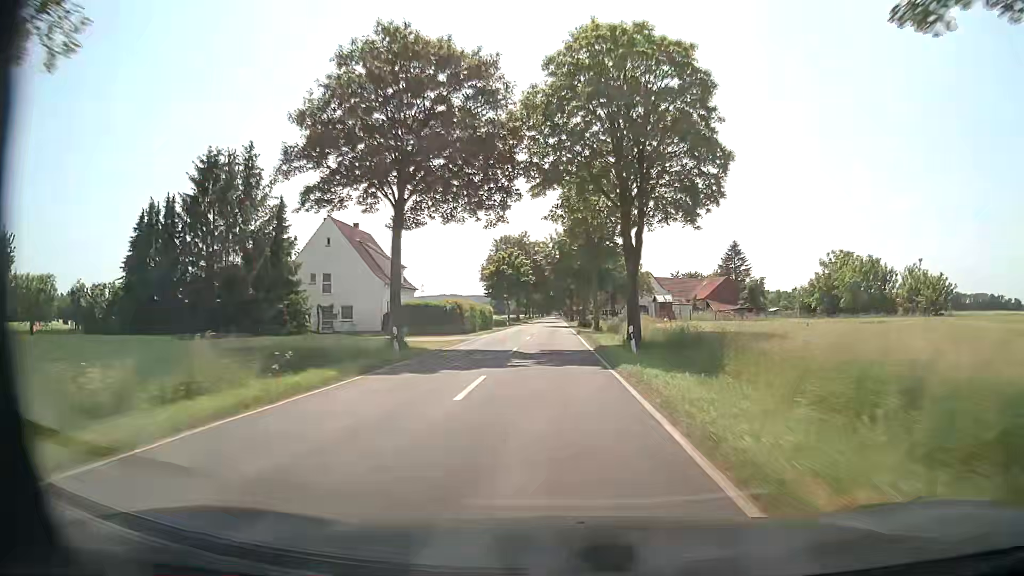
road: tertiary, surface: asphalt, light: Day
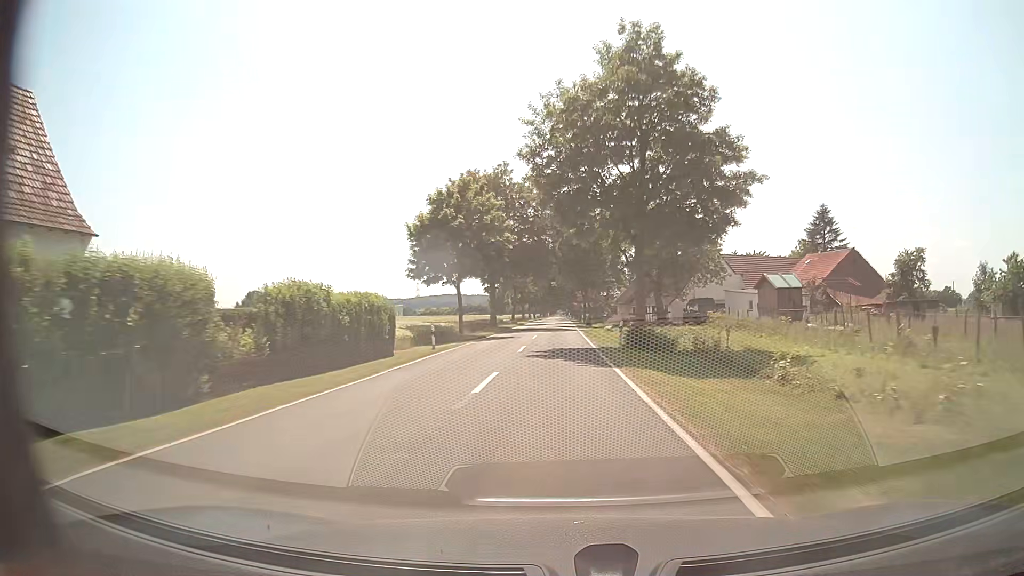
(-0.3, +47.1) m; -1°
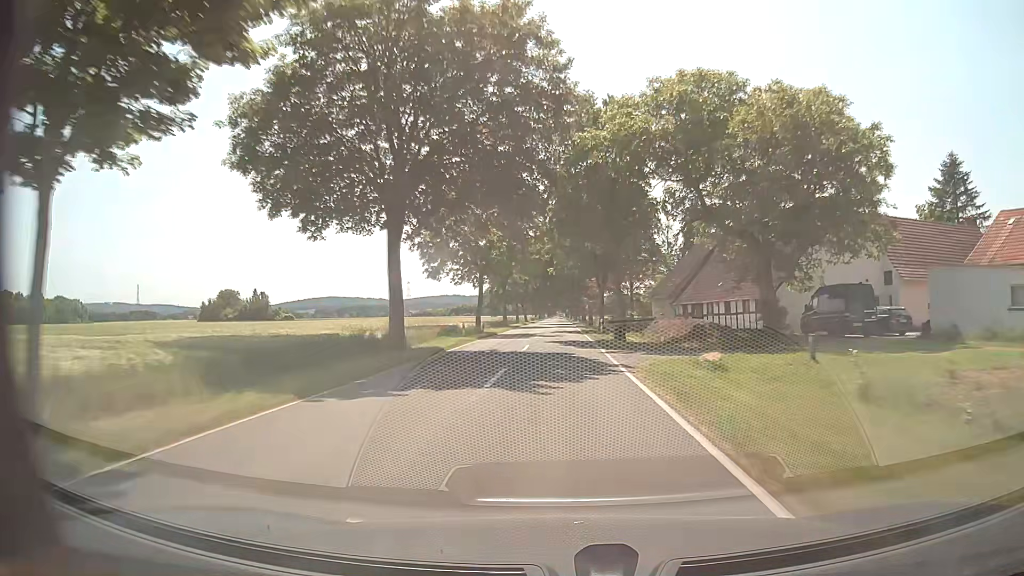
(0.0, +35.4) m; 0°
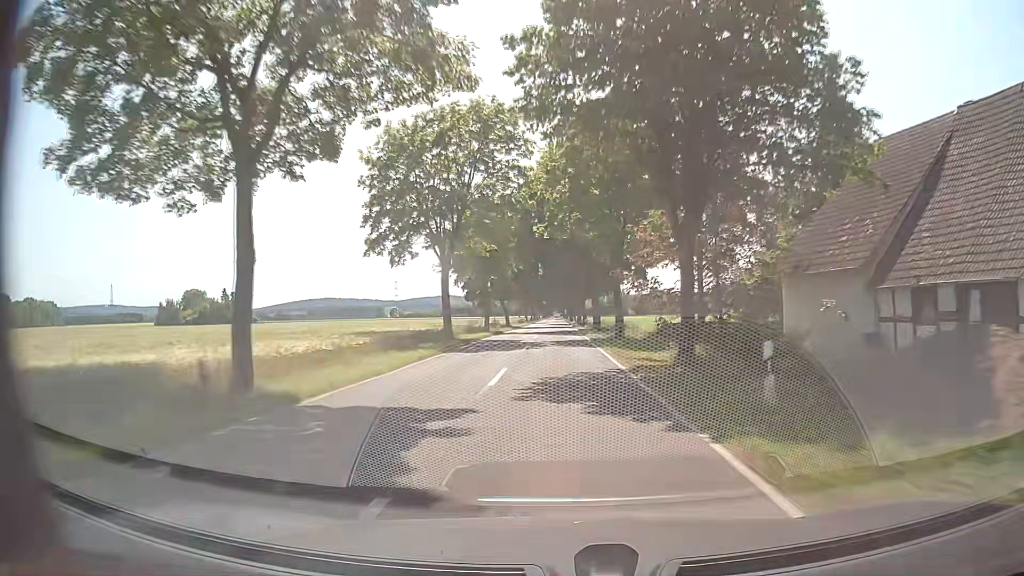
(0.0, +35.4) m; +1°
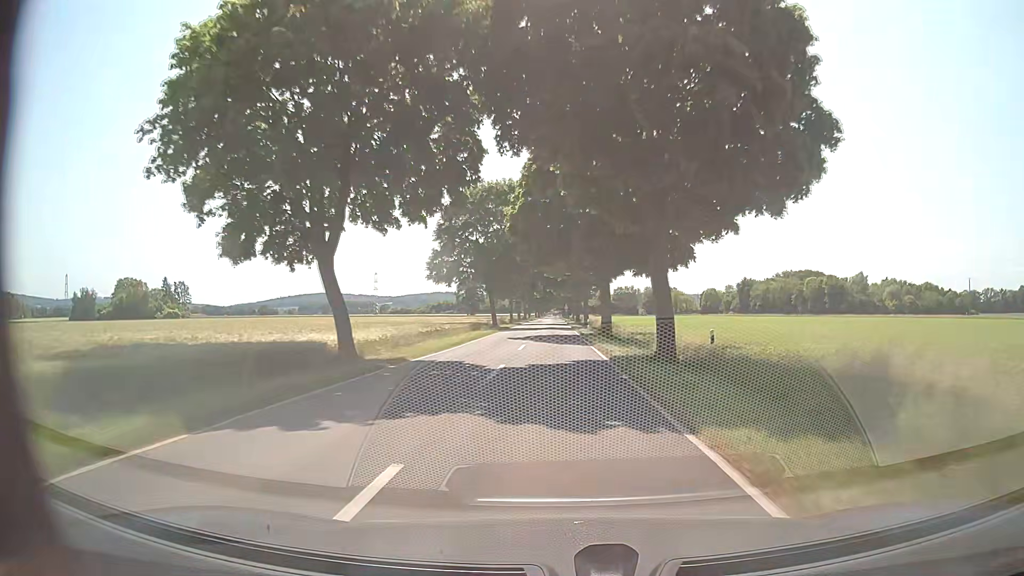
(-0.3, +59.0) m; 0°
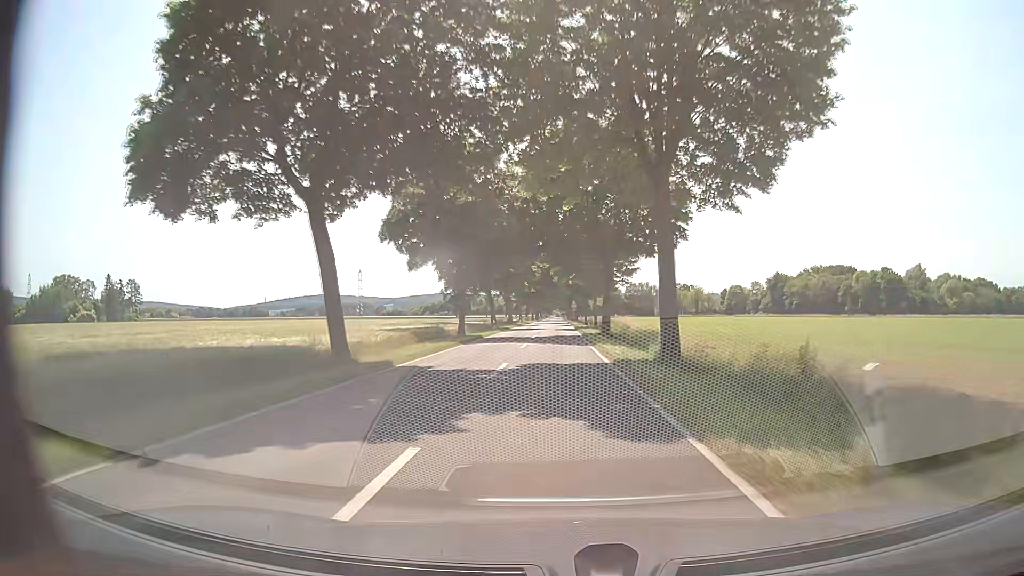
(-0.2, +47.4) m; 0°
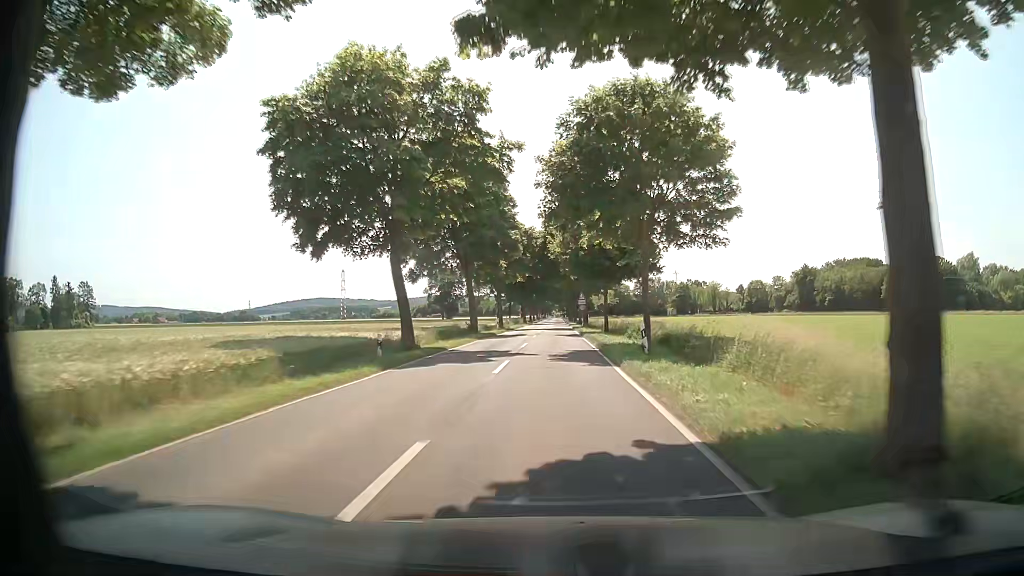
(0.0, +35.5) m; 0°
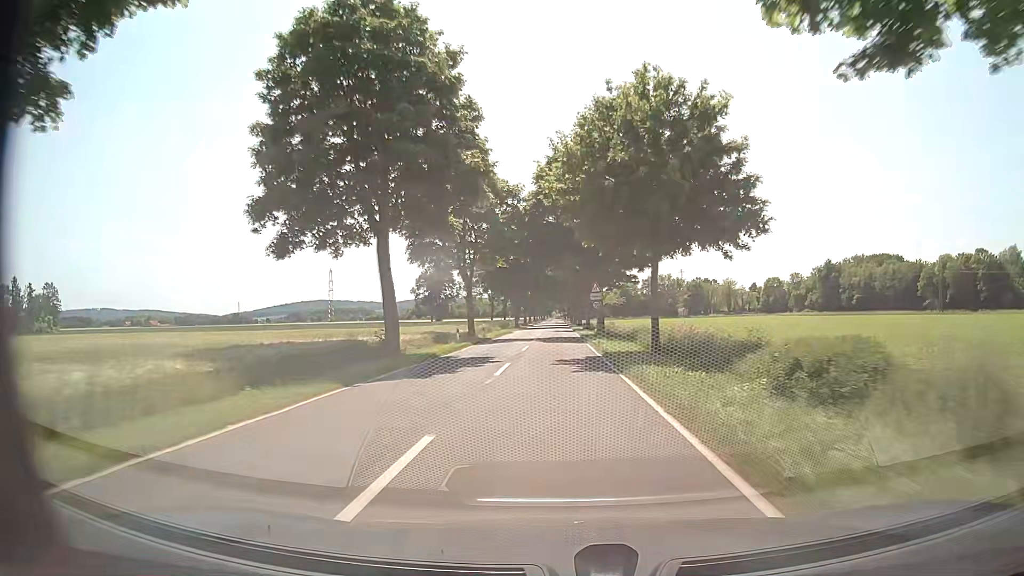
(+0.1, +23.7) m; 0°
(0, +10) (0, +20) (0, +30) (0, +40) (0, +50) (0, +60) (0, +70) (0, +80) (0, +90) (0, +100) m
